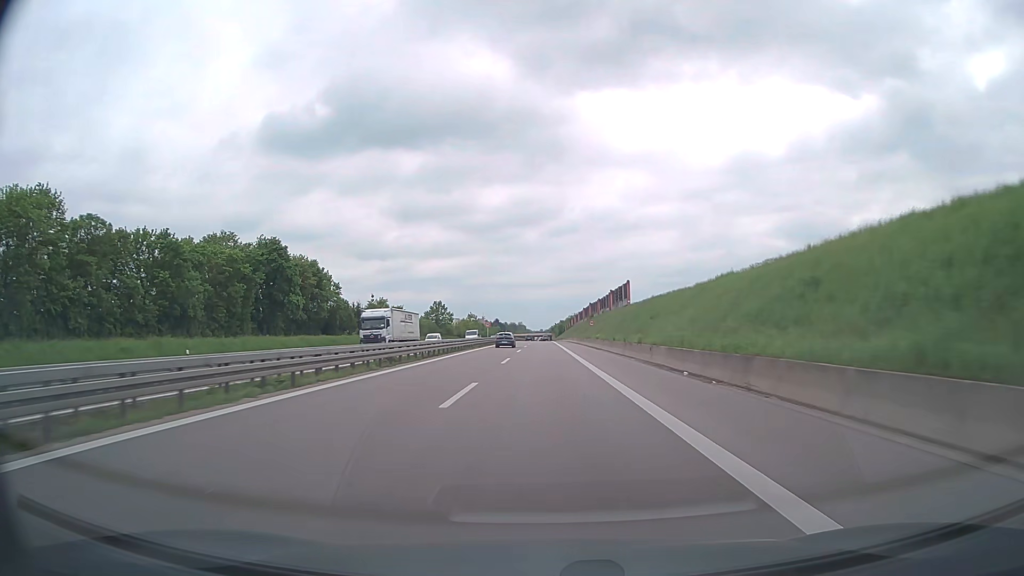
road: trunk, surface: asphalt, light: Day
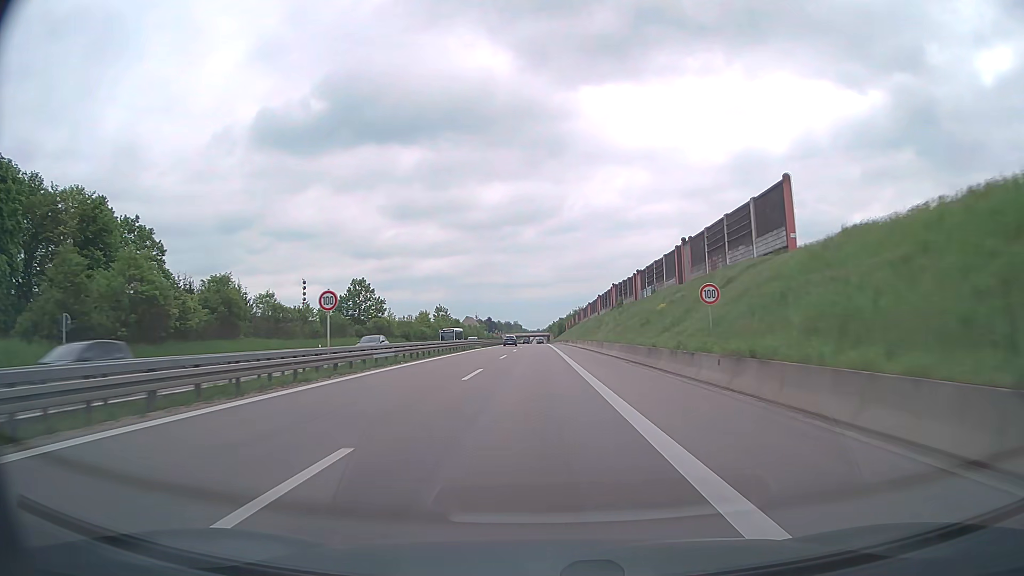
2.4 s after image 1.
(+0.4, +64.5) m; 0°
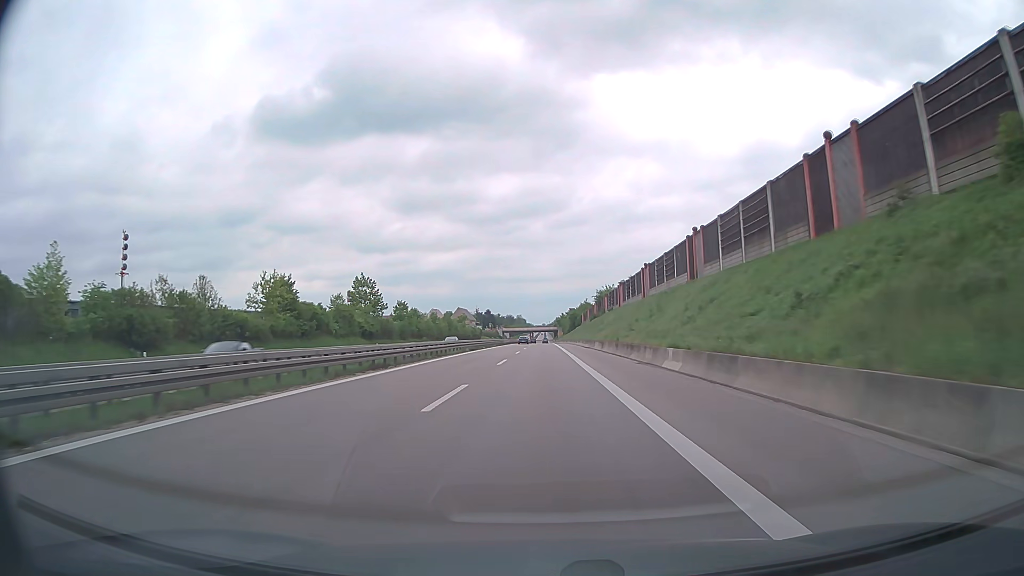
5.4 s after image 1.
(-0.6, +80.4) m; 0°
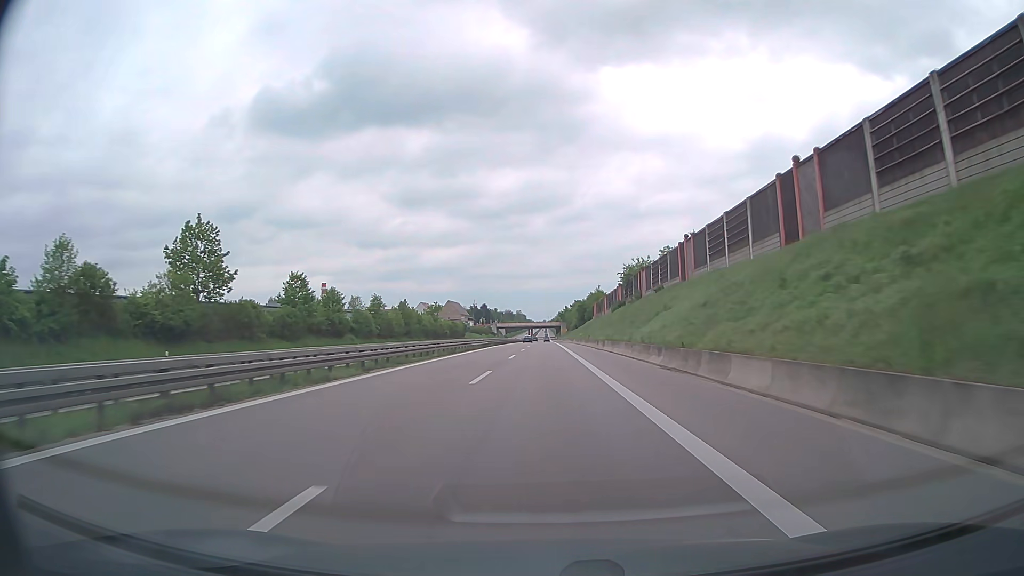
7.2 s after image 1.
(0.0, +48.0) m; 0°
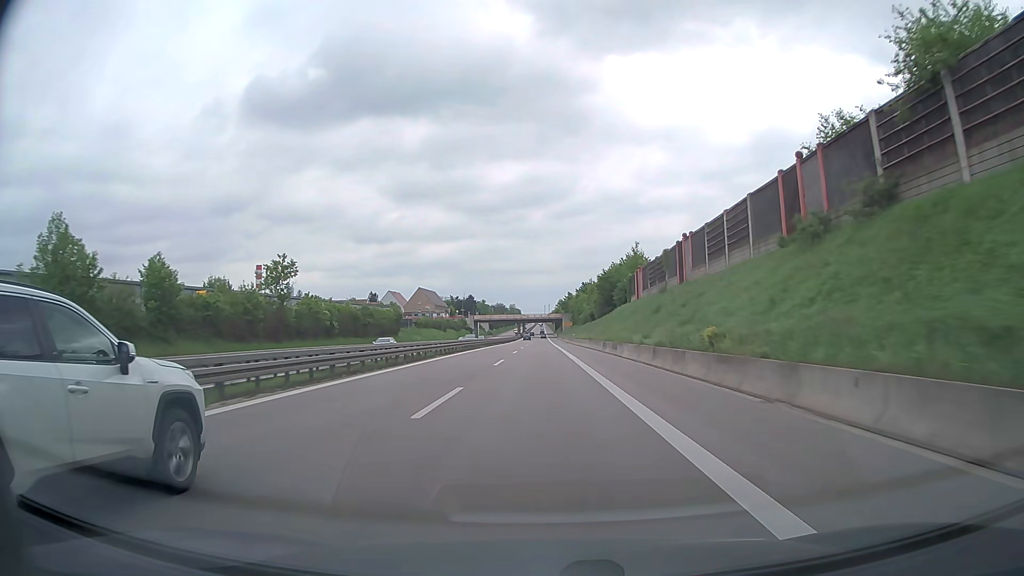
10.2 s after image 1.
(+0.2, +79.3) m; 0°
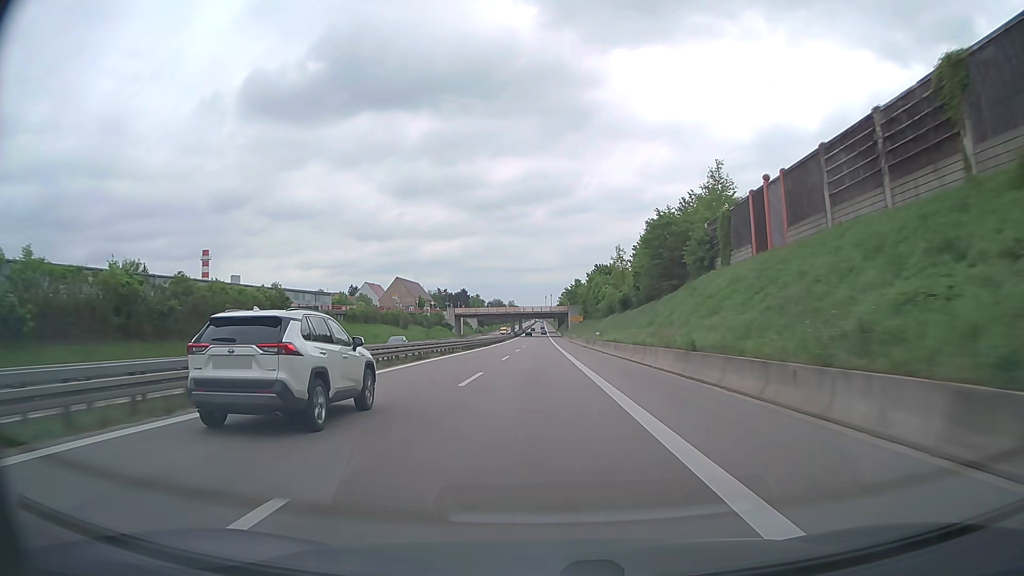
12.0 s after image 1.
(0.0, +47.5) m; 0°
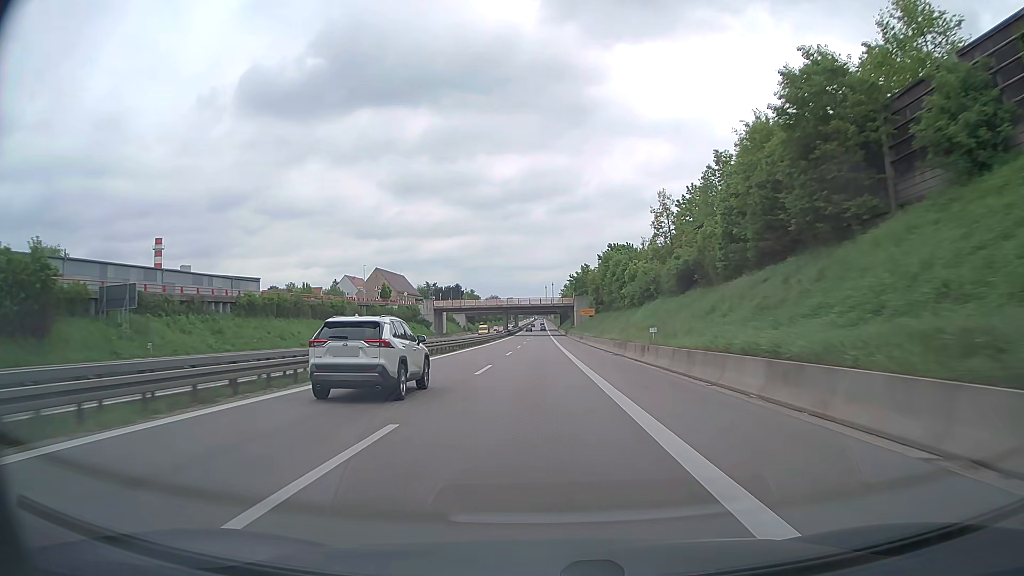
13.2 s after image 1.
(0.0, +31.7) m; 0°
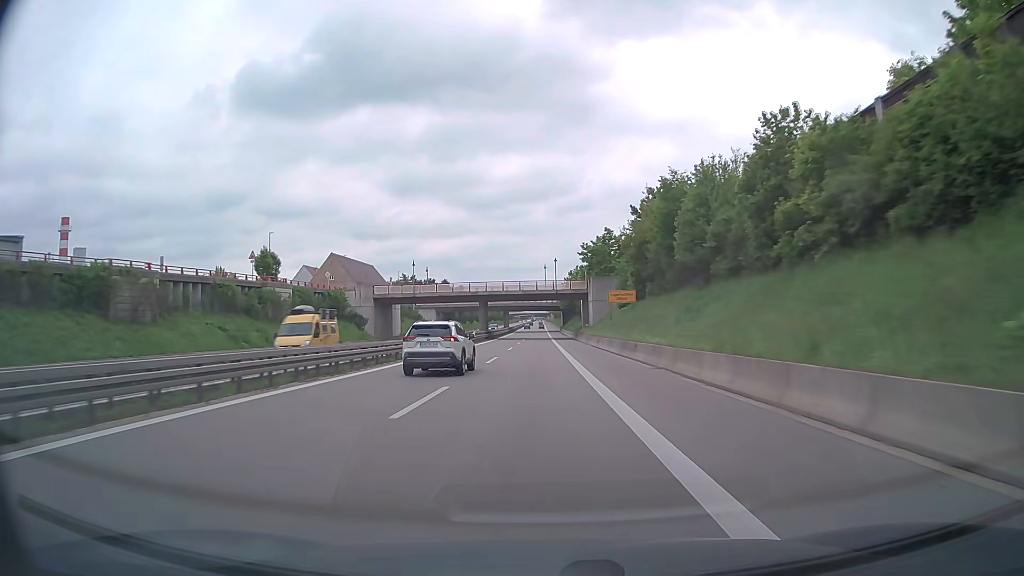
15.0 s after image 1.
(+0.1, +47.5) m; 0°
(0, +10) (0, +20) (0, +30) (0, +40) (0, +50) (0, +60) (0, +70) (0, +80) (0, +90) (0, +100) m
